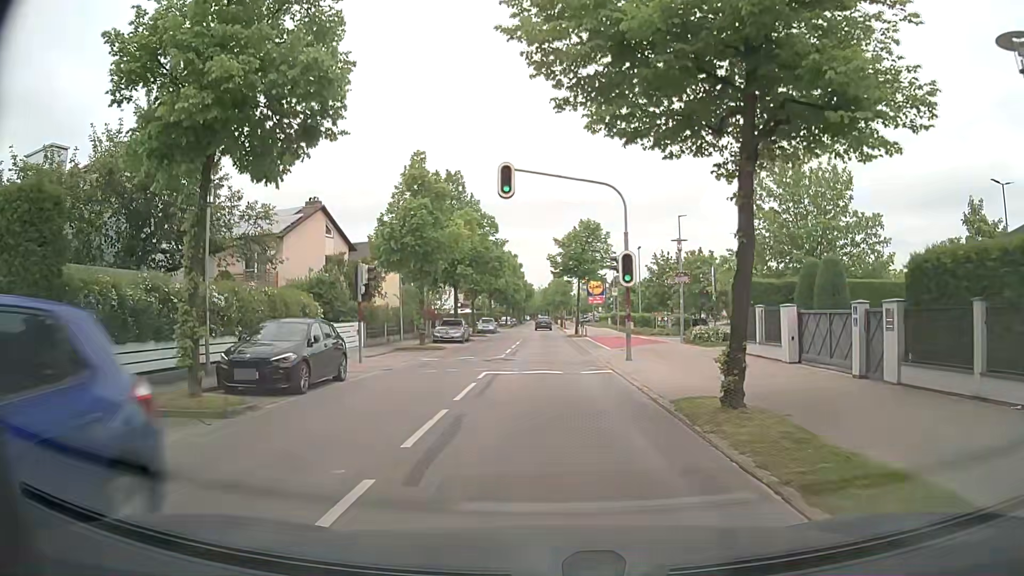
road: residential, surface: asphalt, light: Day
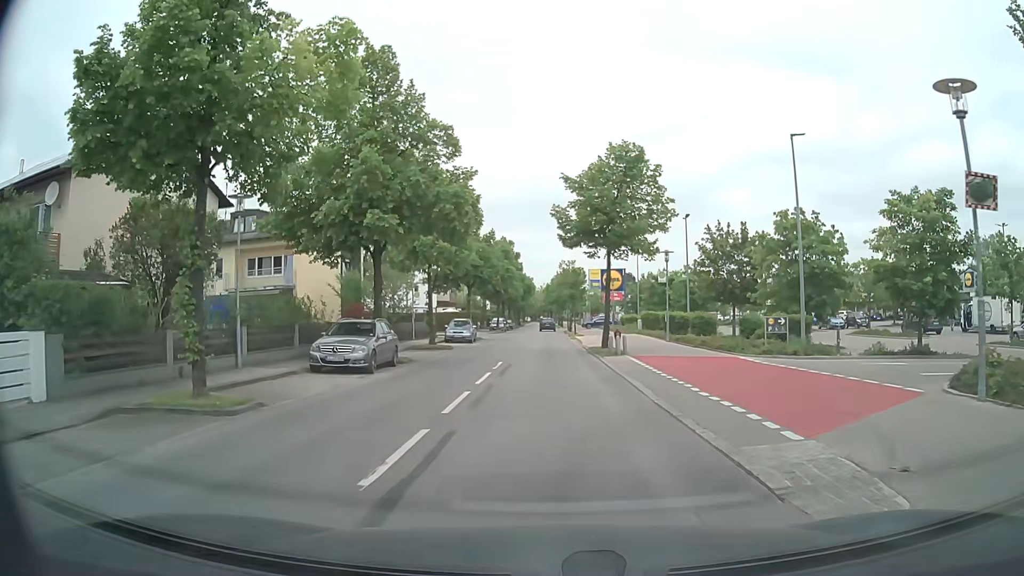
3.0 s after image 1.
(+0.1, +21.3) m; +1°
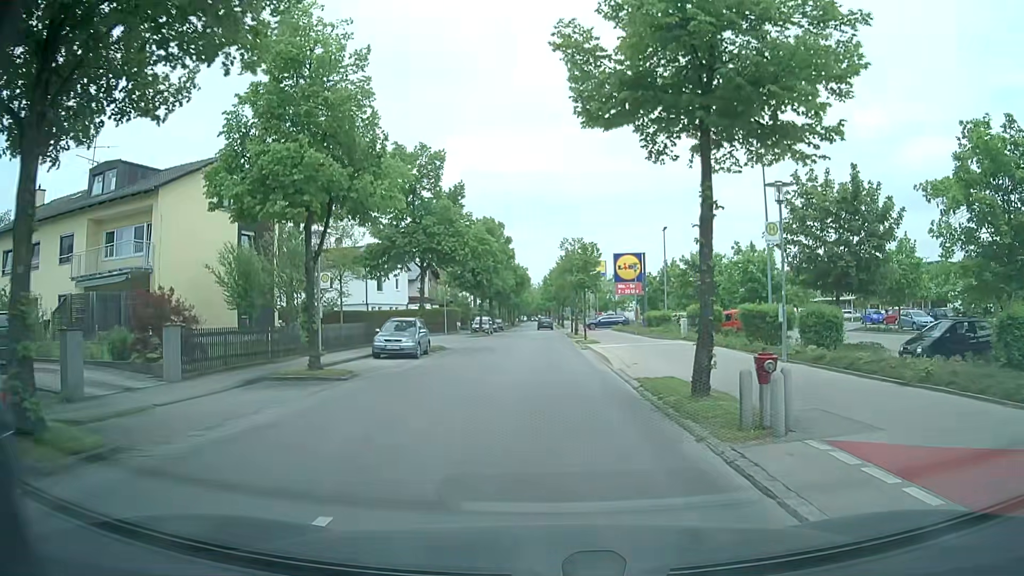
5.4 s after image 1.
(-0.1, +17.1) m; 0°
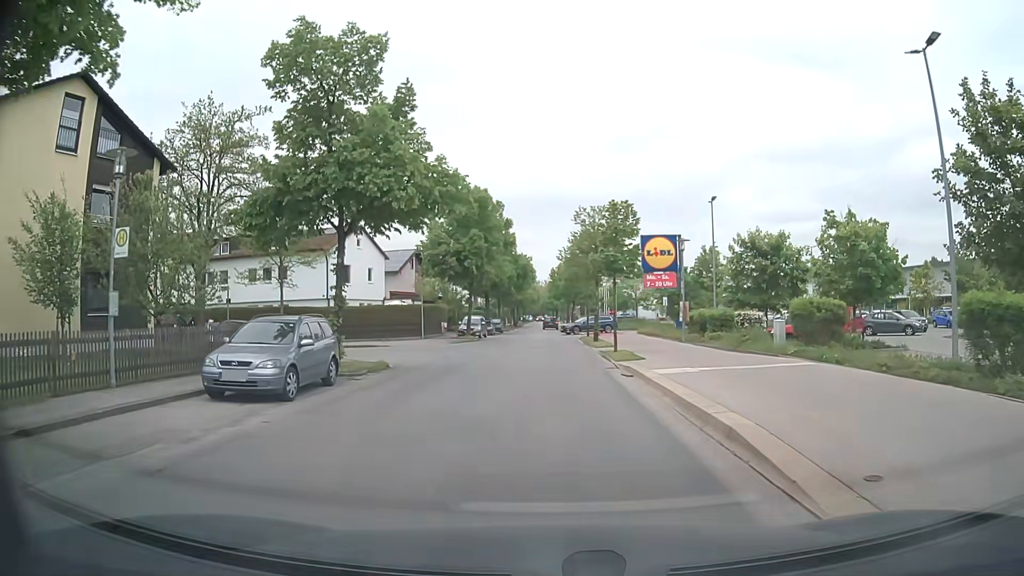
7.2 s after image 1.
(-0.2, +13.3) m; -1°
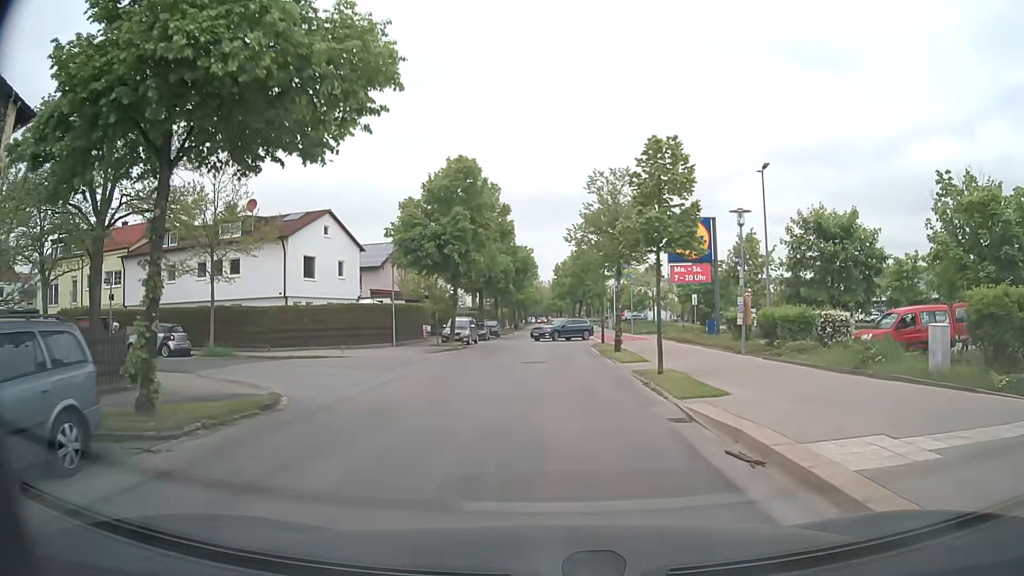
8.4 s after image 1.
(0.0, +9.0) m; -1°
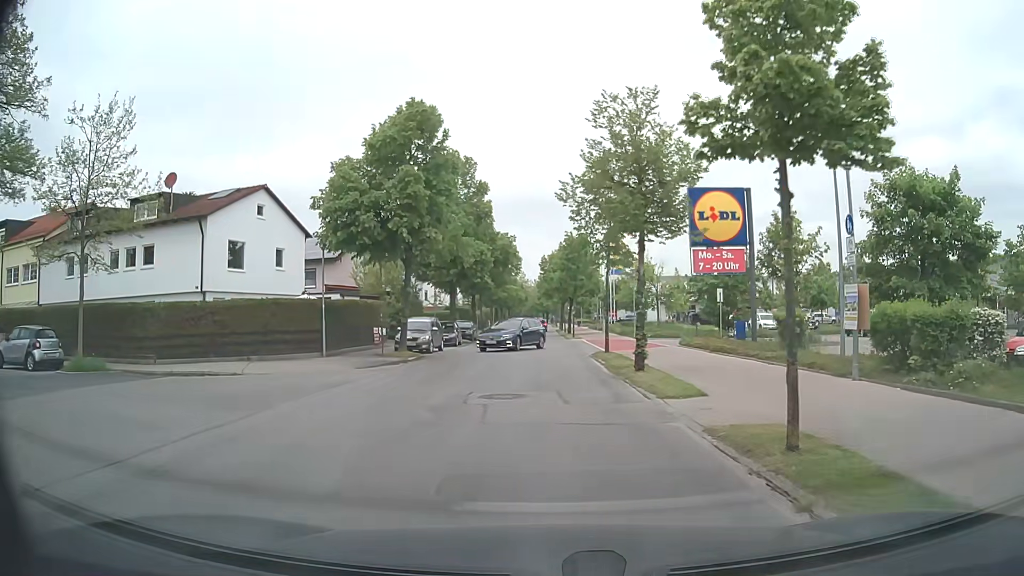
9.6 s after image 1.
(+0.1, +9.1) m; +1°
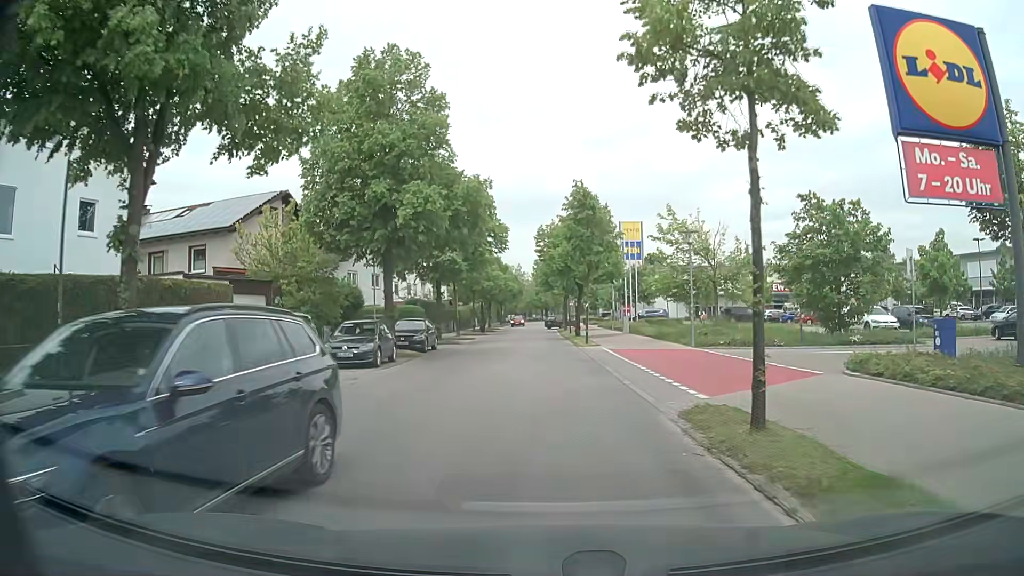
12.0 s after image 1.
(0.0, +18.0) m; 0°
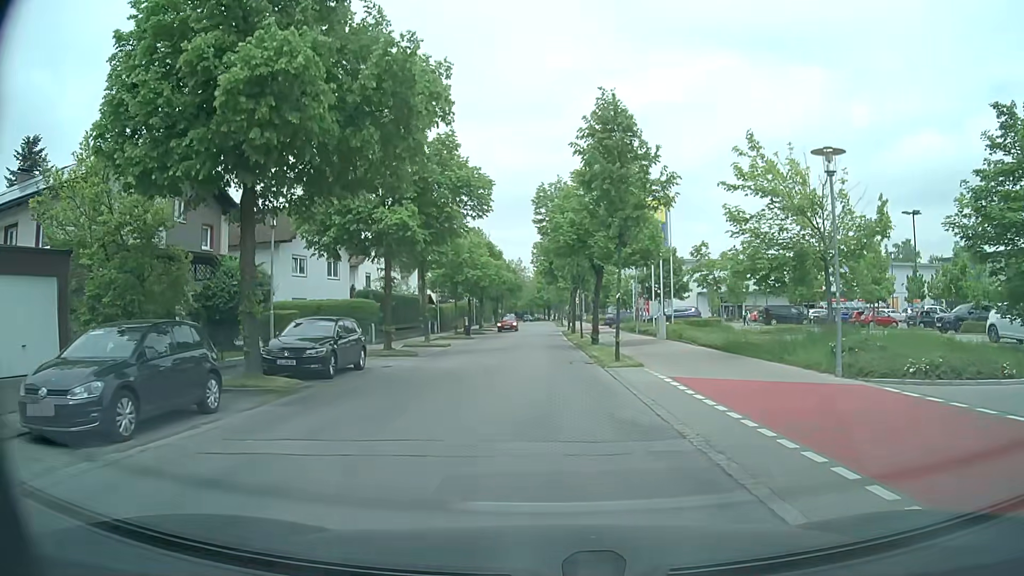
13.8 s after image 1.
(-0.1, +13.4) m; -1°
(0, +10) (0, +20) (0, +30) (0, +40) (0, +50) (0, +60) (-1, +70) (-1, +80) (-1, +90) (-1, +100) m
